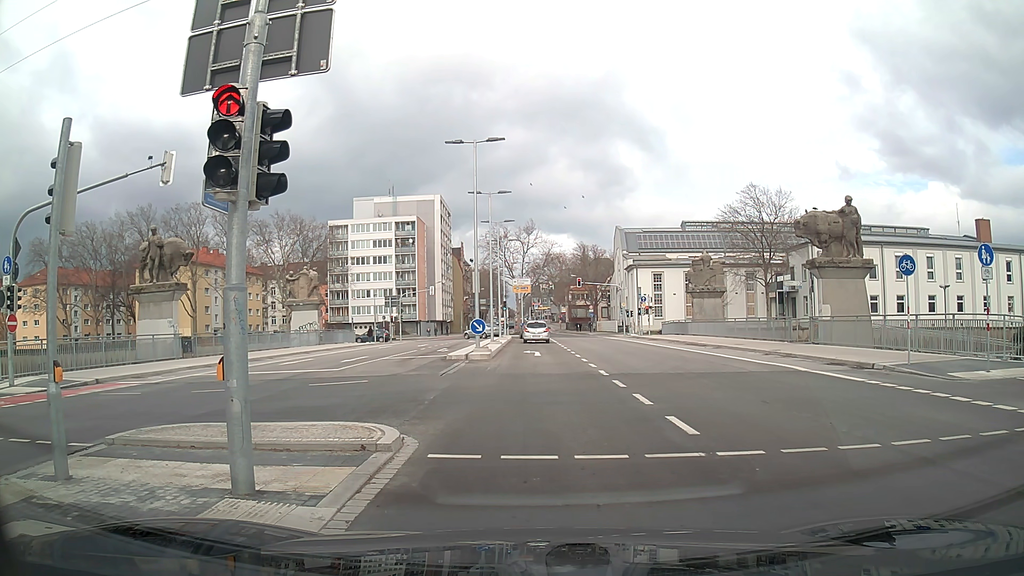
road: secondary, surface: asphalt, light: Day
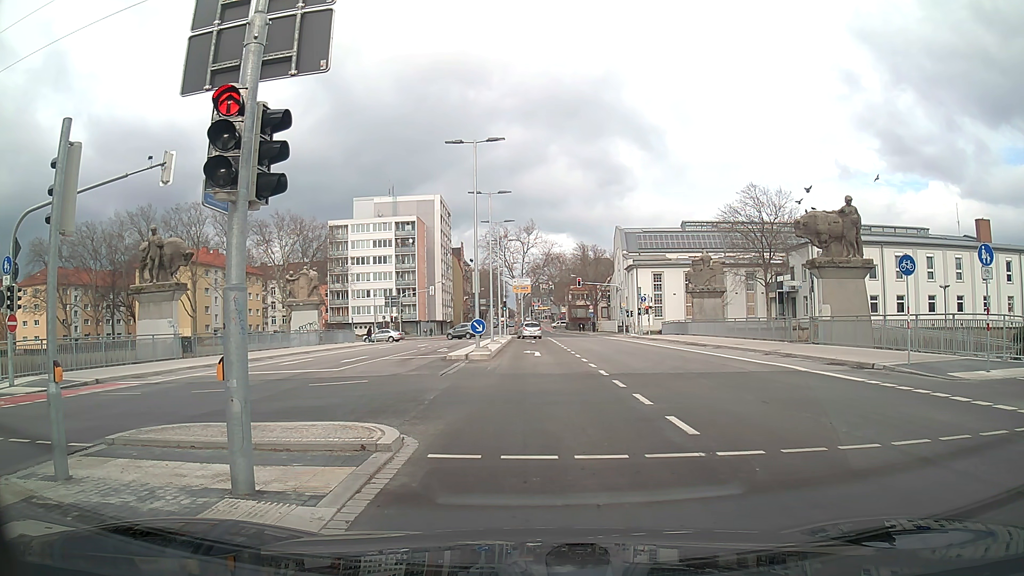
(0.0, 0.0) m; 0°
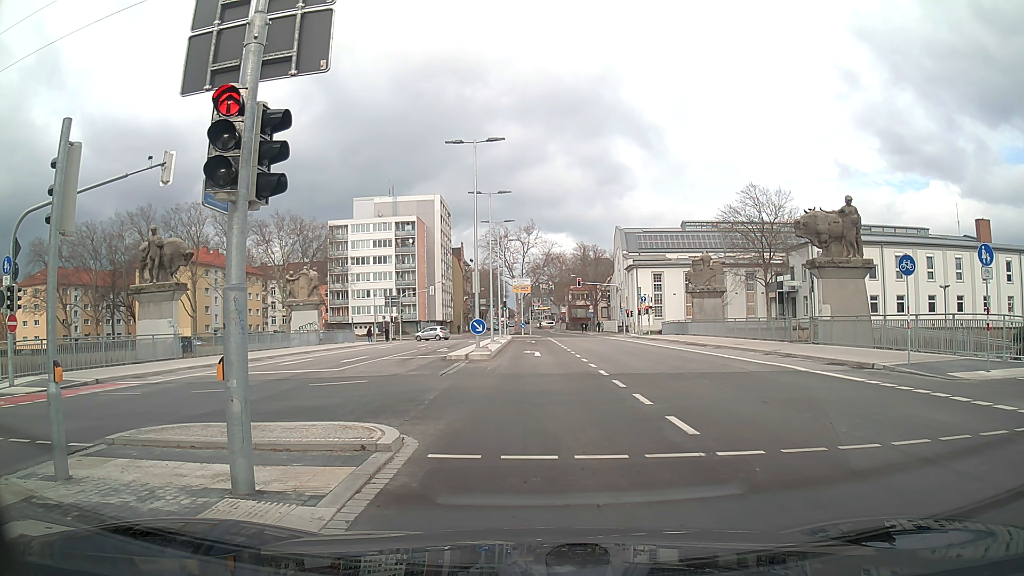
(0.0, 0.0) m; 0°
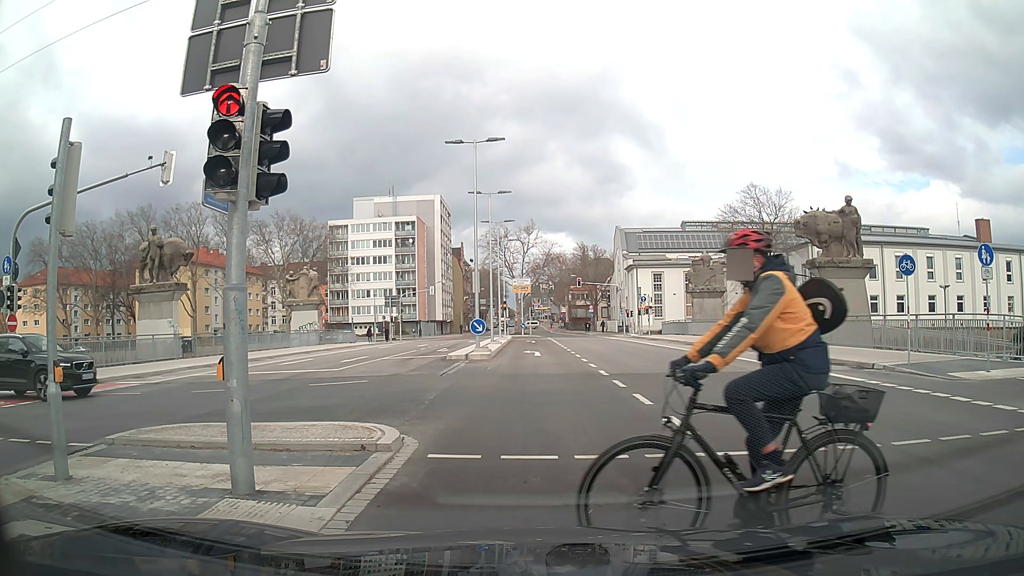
(0.0, 0.0) m; 0°
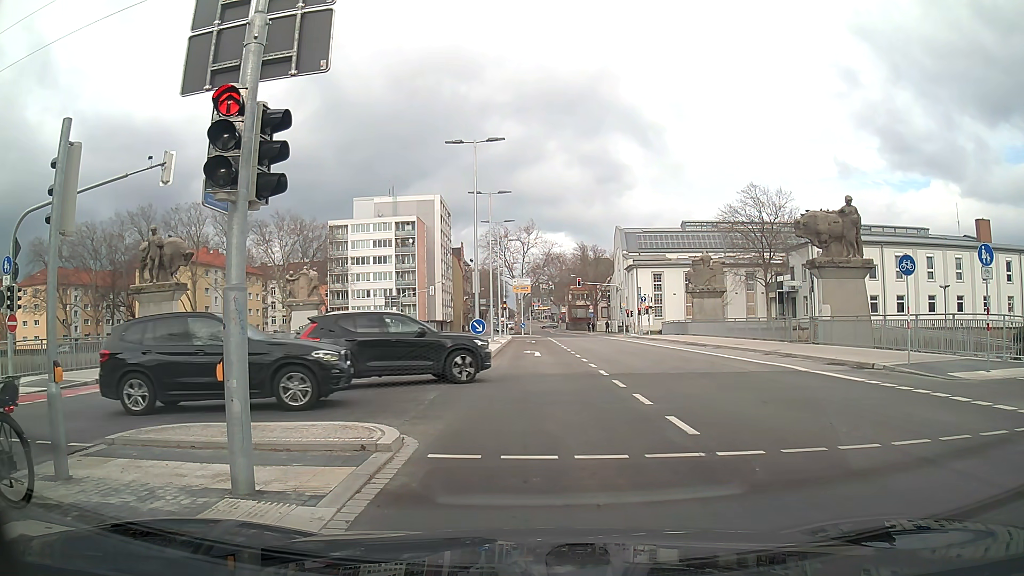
(0.0, 0.0) m; 0°
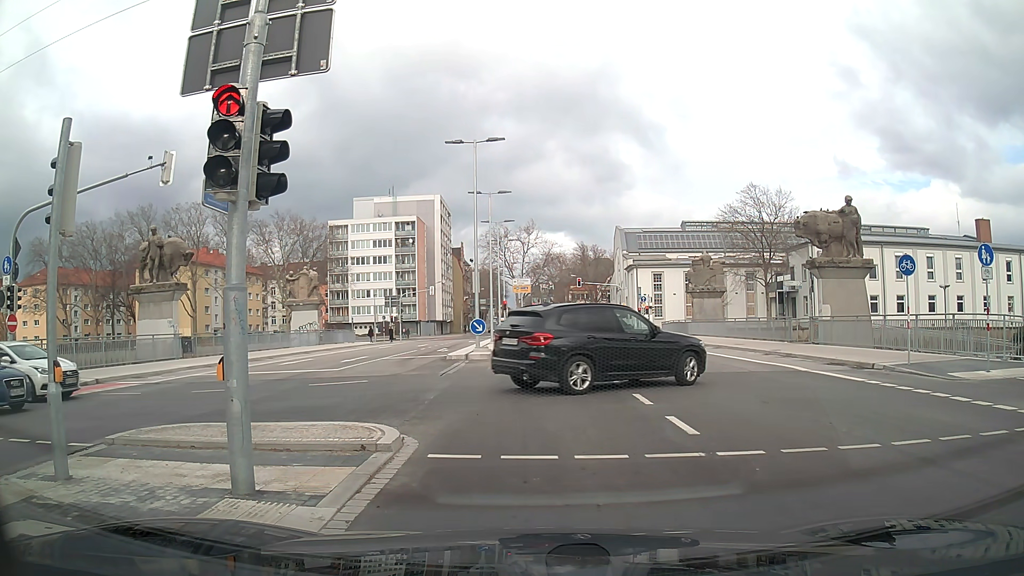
(0.0, 0.0) m; 0°
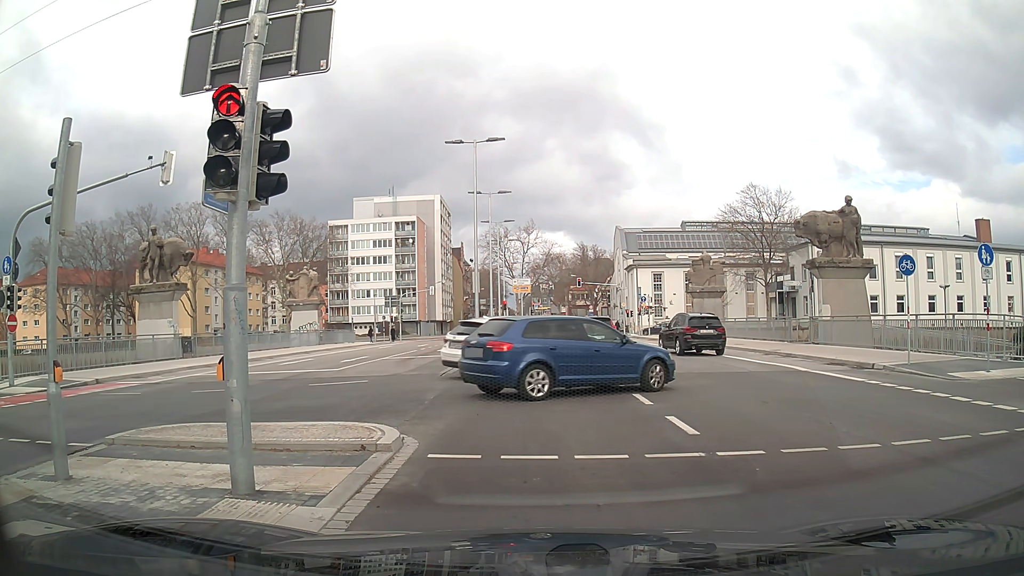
(0.0, 0.0) m; 0°
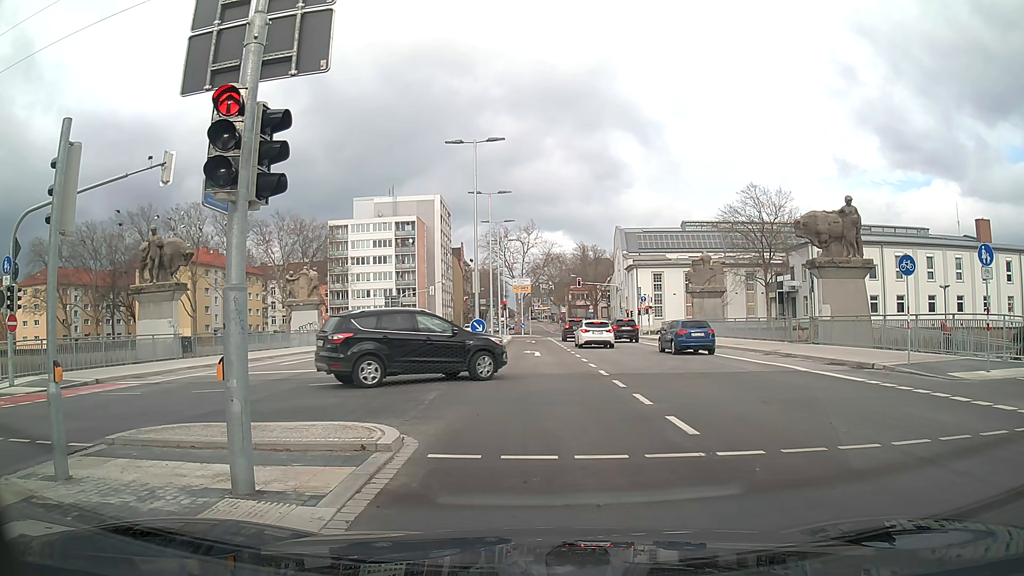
(0.0, 0.0) m; 0°
(0, +10) (0, +20) (0, +30) (-1, +40) (-1, +50) (-1, +60) (-6, +69) (-14, +73) (-24, +74) (-34, +74) m
